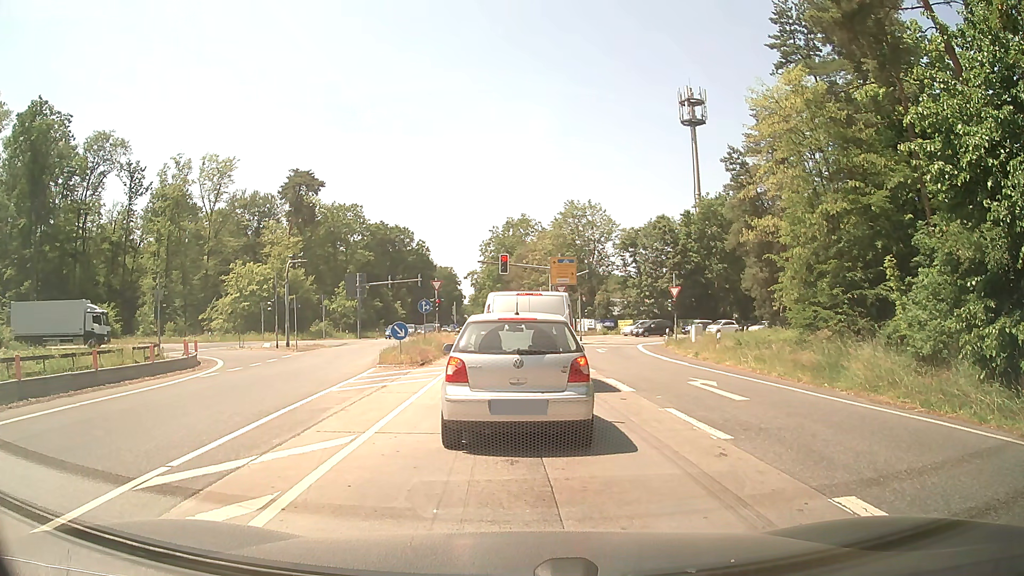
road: secondary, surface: asphalt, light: Day
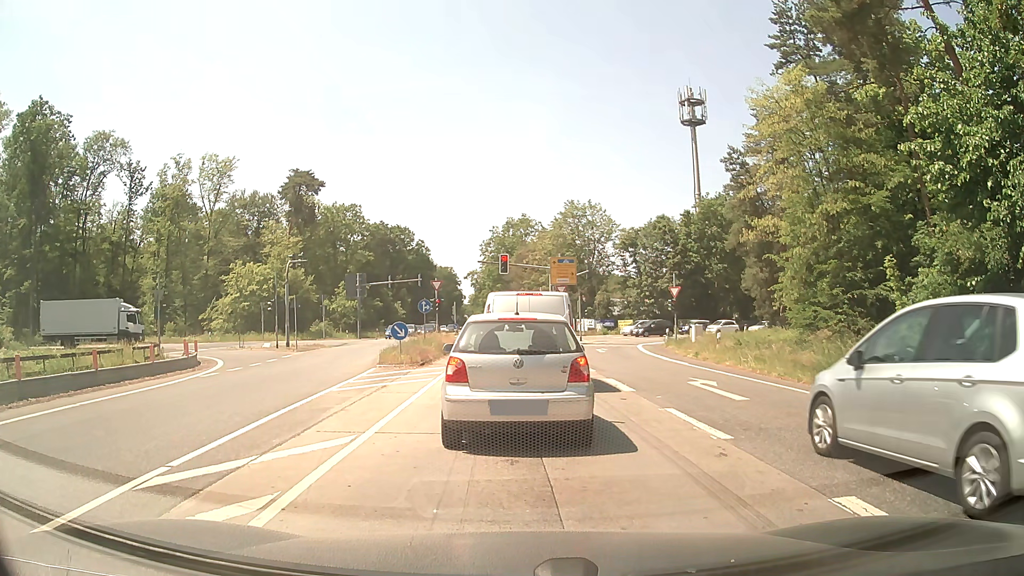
(0.0, 0.0) m; 0°
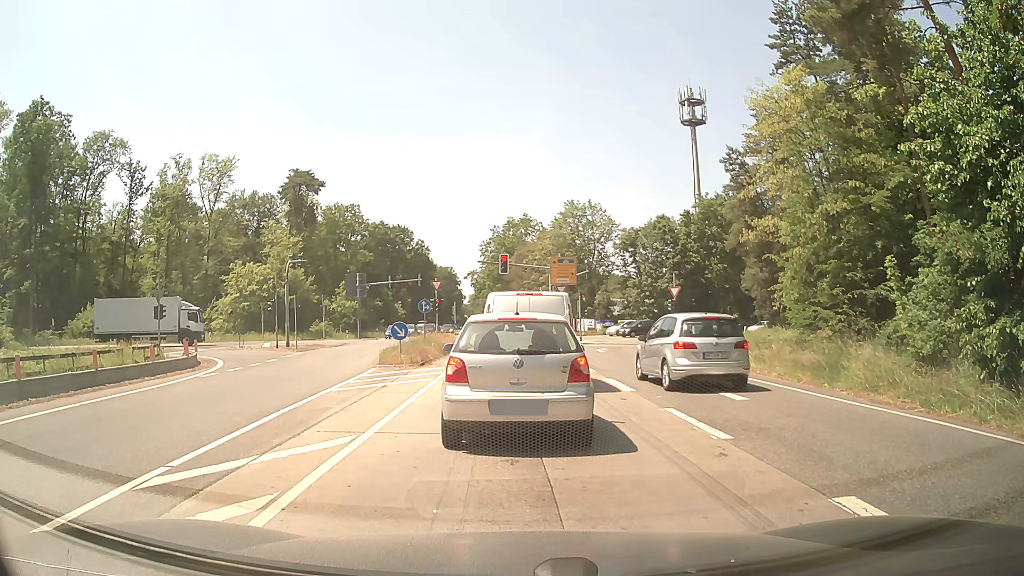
(0.0, 0.0) m; 0°
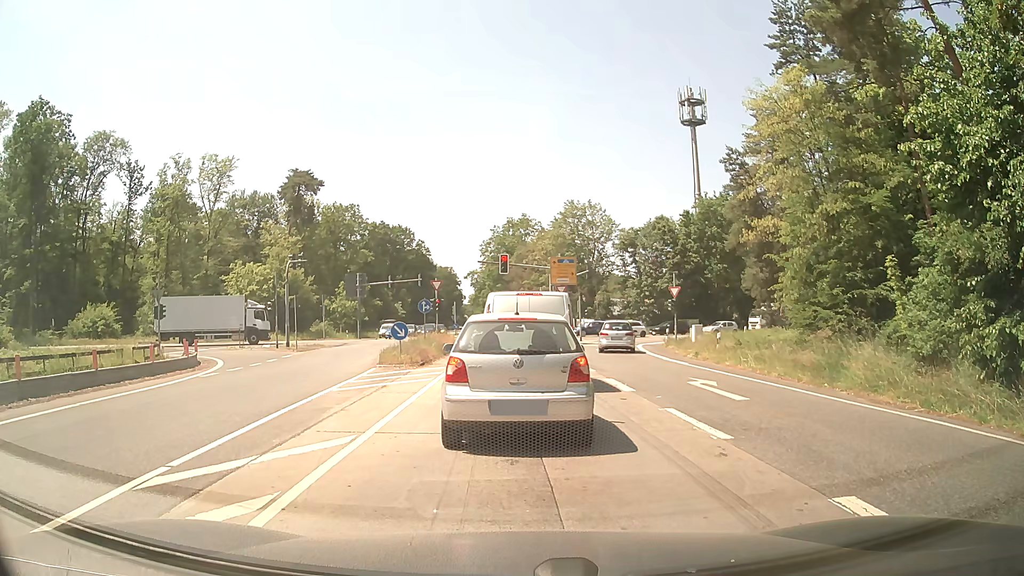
(0.0, 0.0) m; 0°
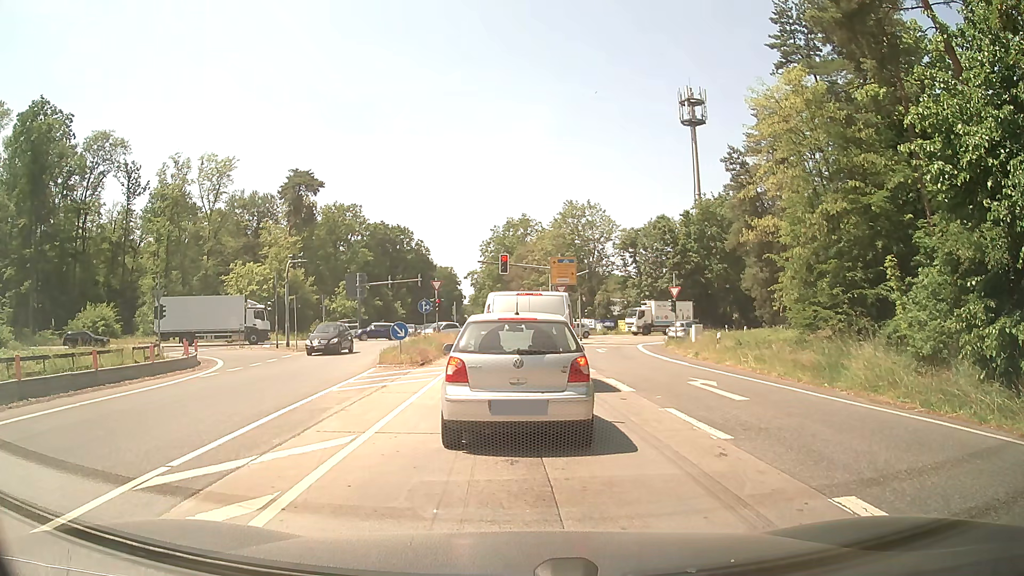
(0.0, 0.0) m; 0°
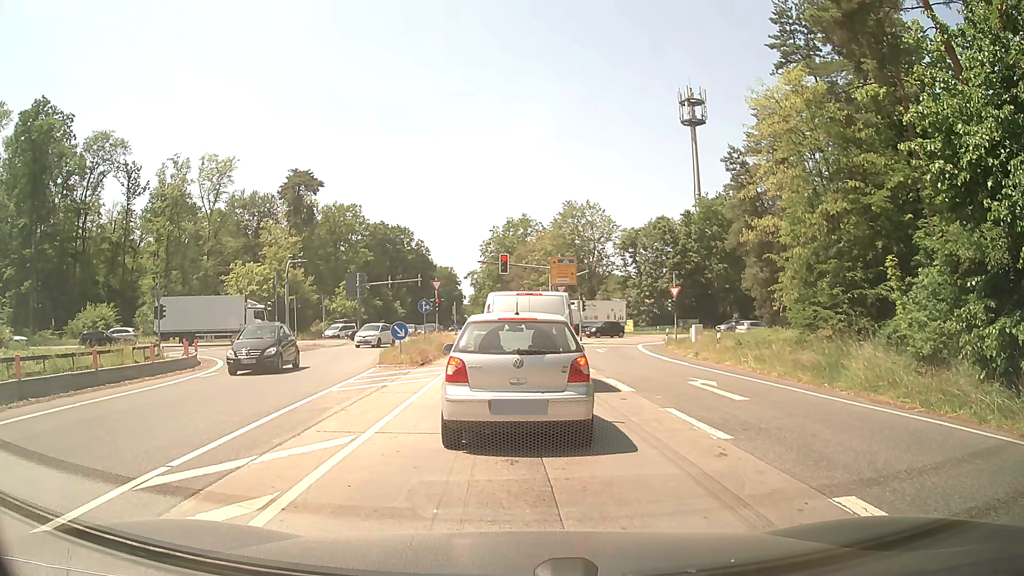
(0.0, 0.0) m; 0°
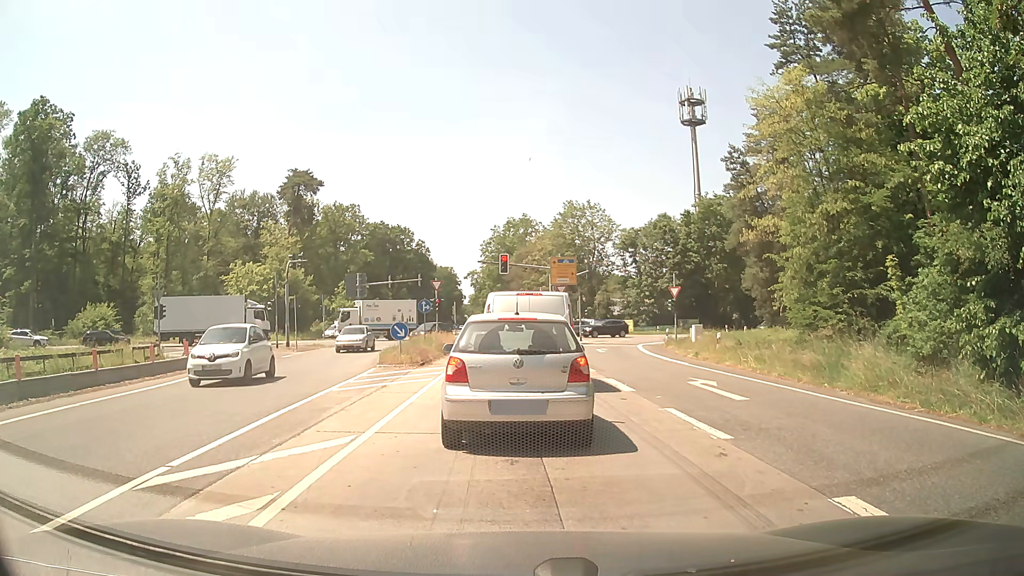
(0.0, 0.0) m; 0°
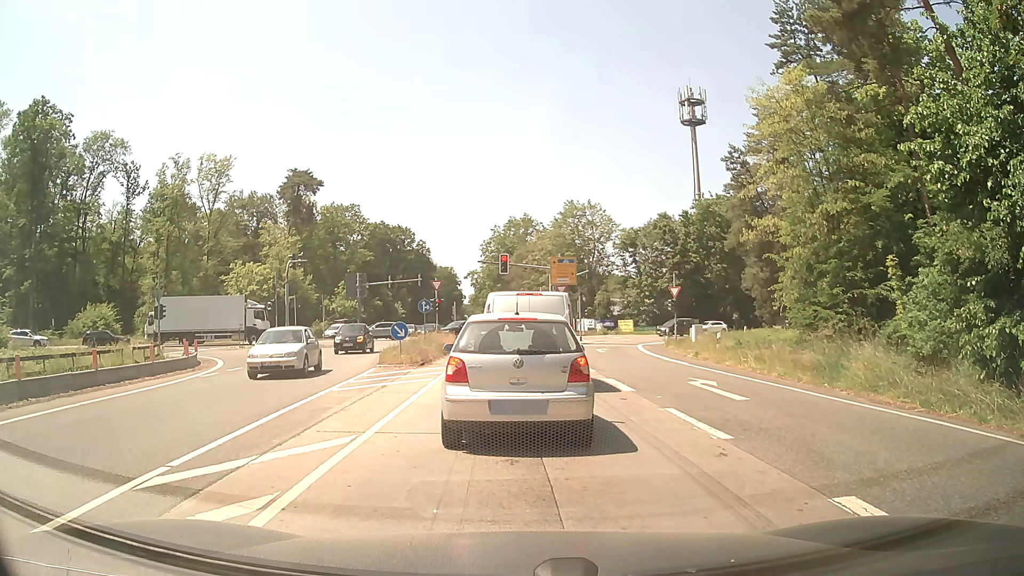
(0.0, 0.0) m; 0°
